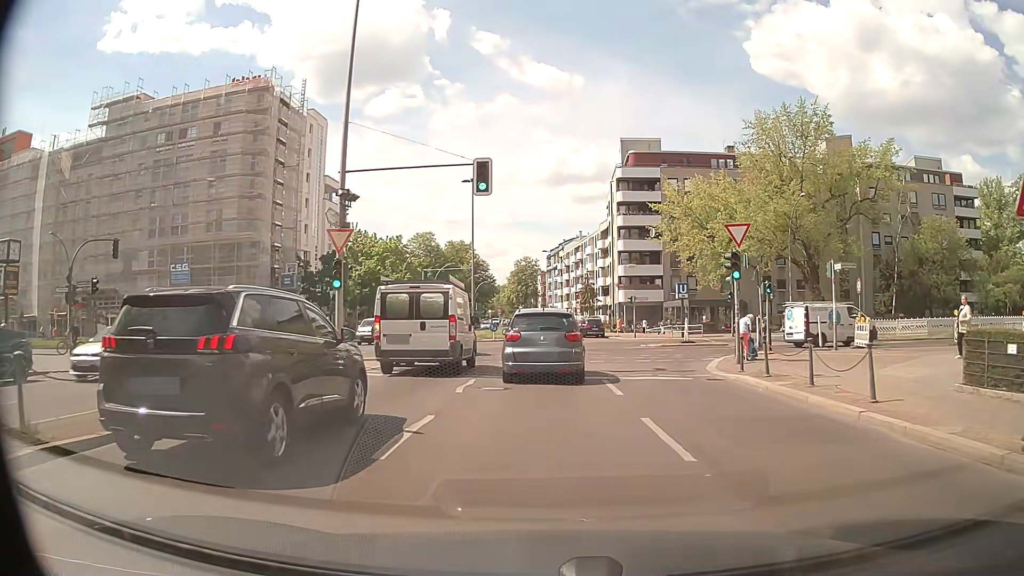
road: tertiary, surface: asphalt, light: Day
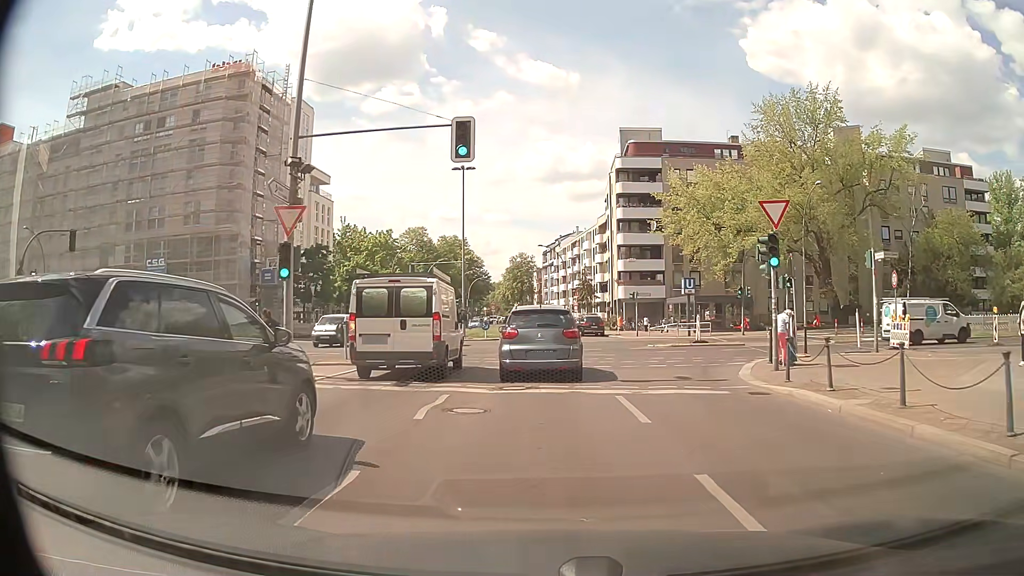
(0.0, +3.6) m; 0°
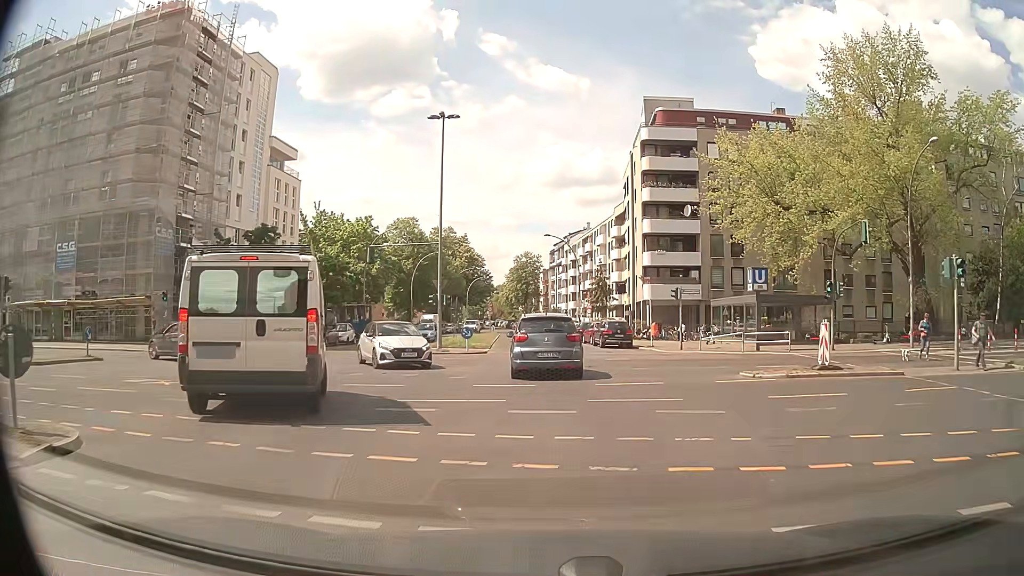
(0.0, +14.5) m; 0°
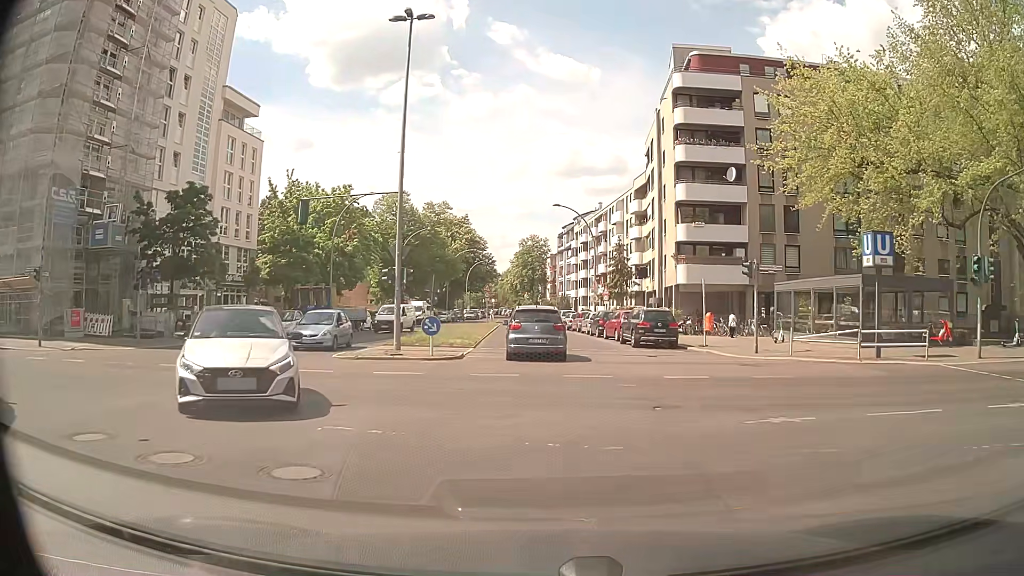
(-0.2, +12.2) m; 0°
(0, +10) (-1, +20) (-1, +30) (-1, +40) (-2, +50) (-2, +60) (-3, +70) (-3, +80) (-4, +90) (-5, +100) m
